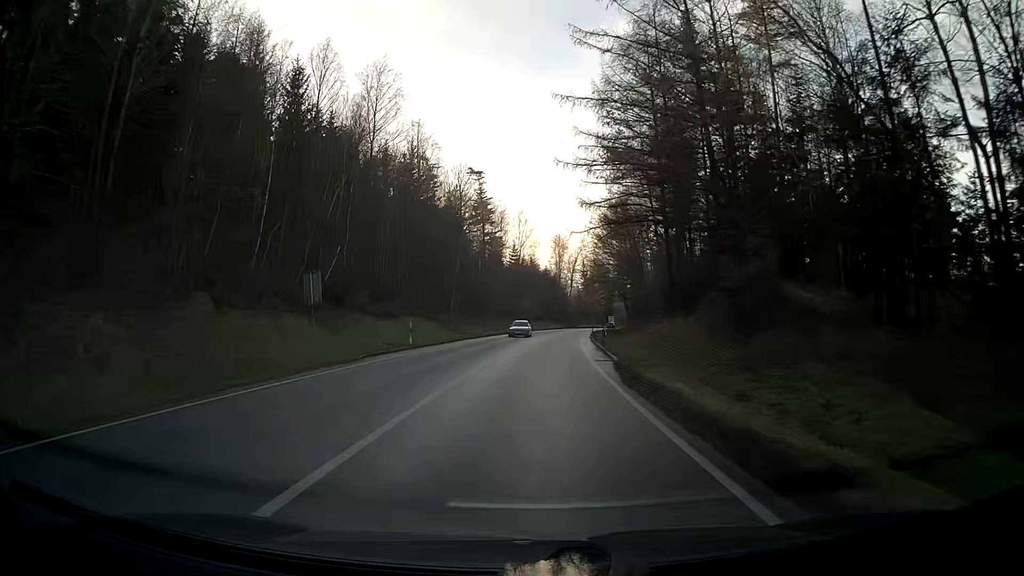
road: primary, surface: asphalt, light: Day
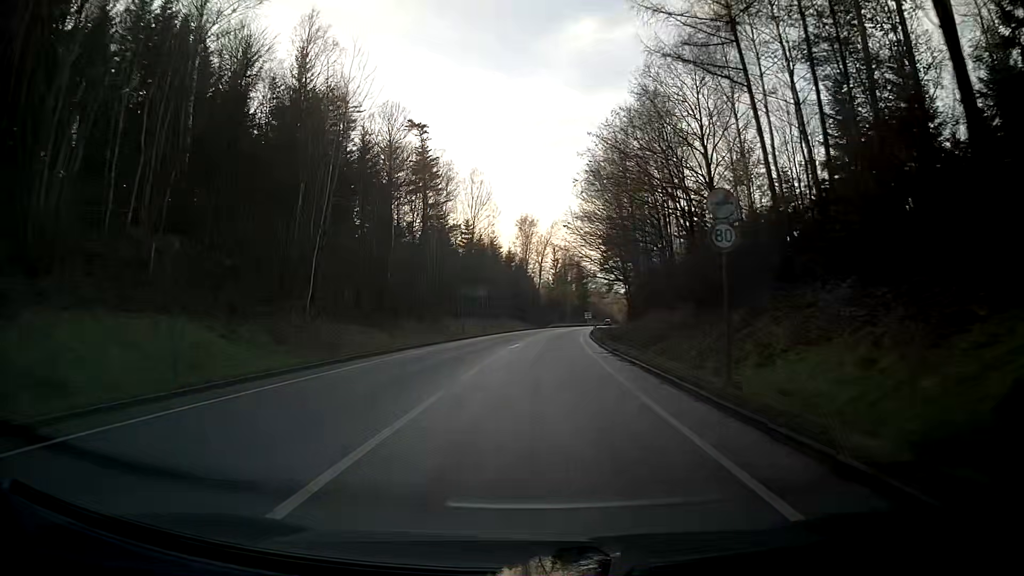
(+0.9, +37.6) m; +3°
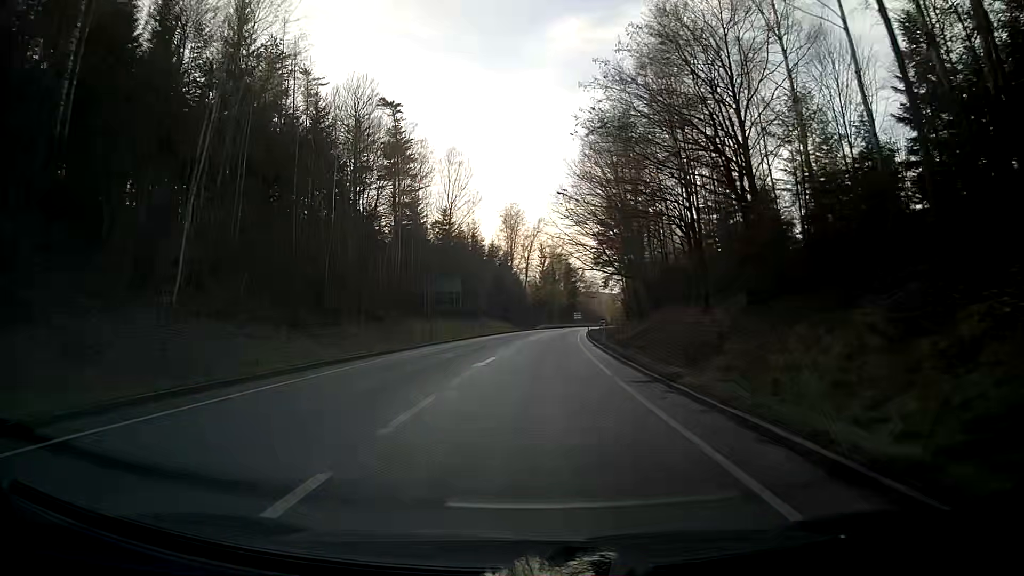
(+0.2, +12.6) m; +2°
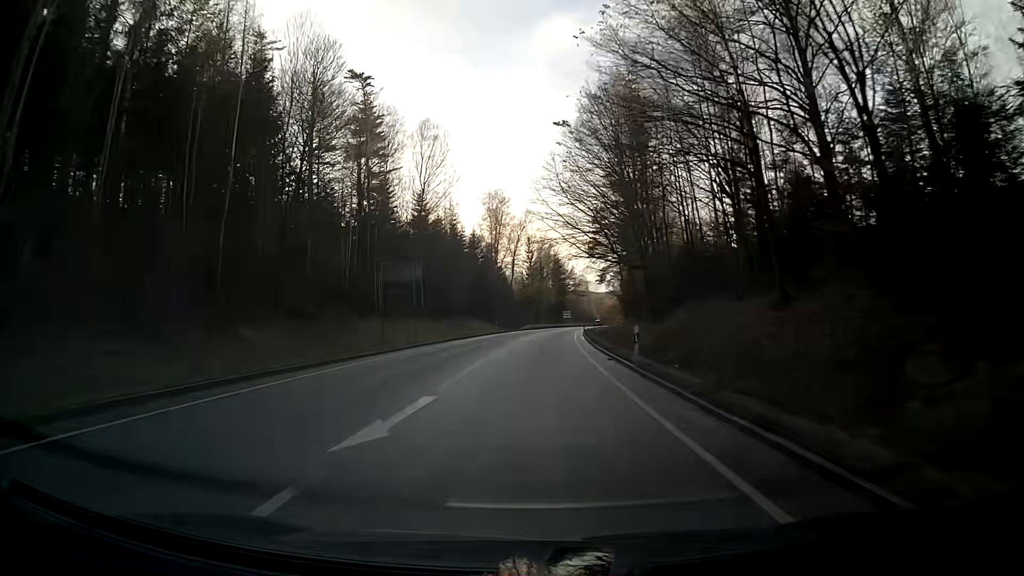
(+0.1, +12.6) m; +1°
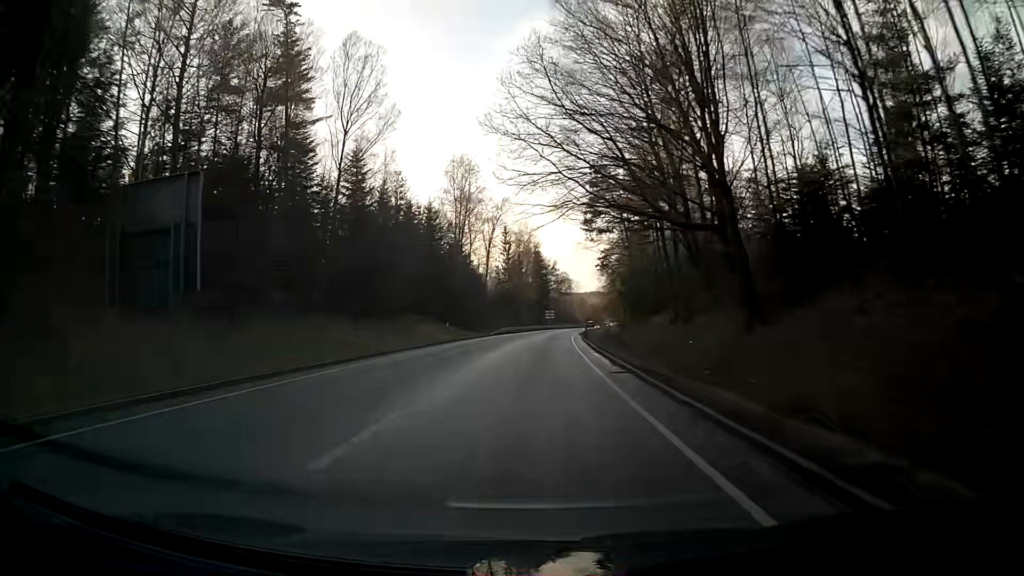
(+0.2, +25.2) m; +1°
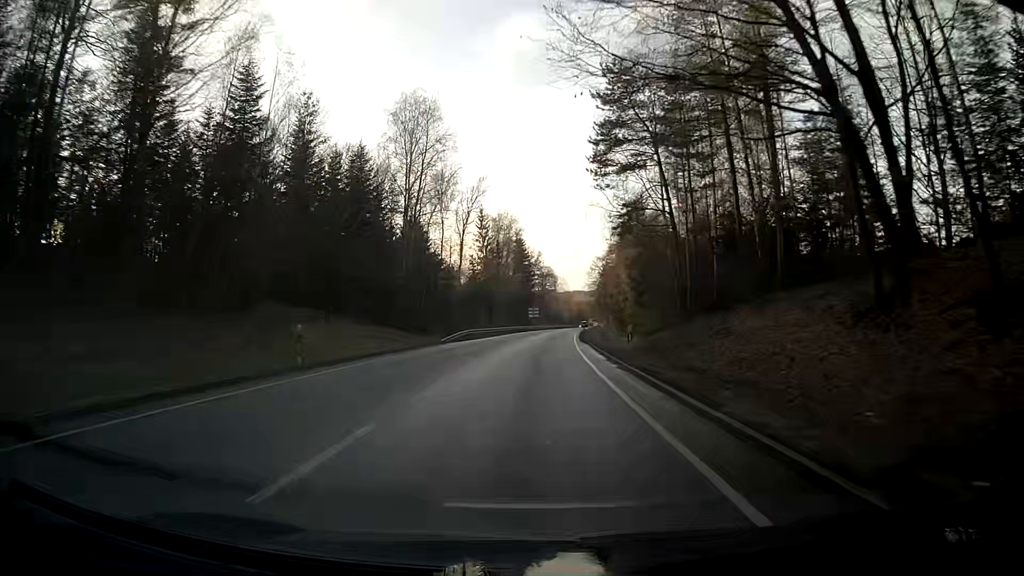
(+0.3, +25.1) m; +2°
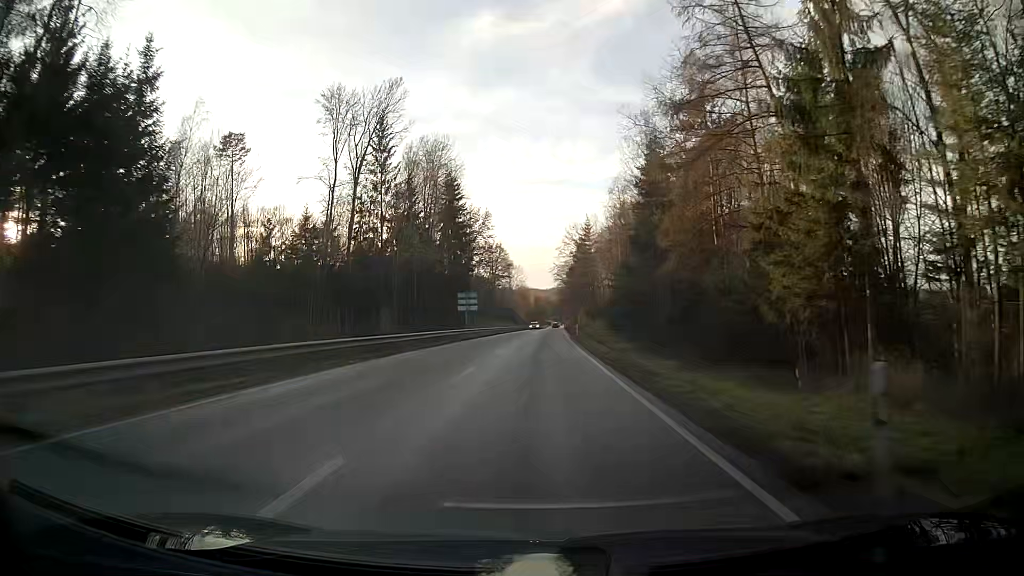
(+2.0, +62.7) m; +4°
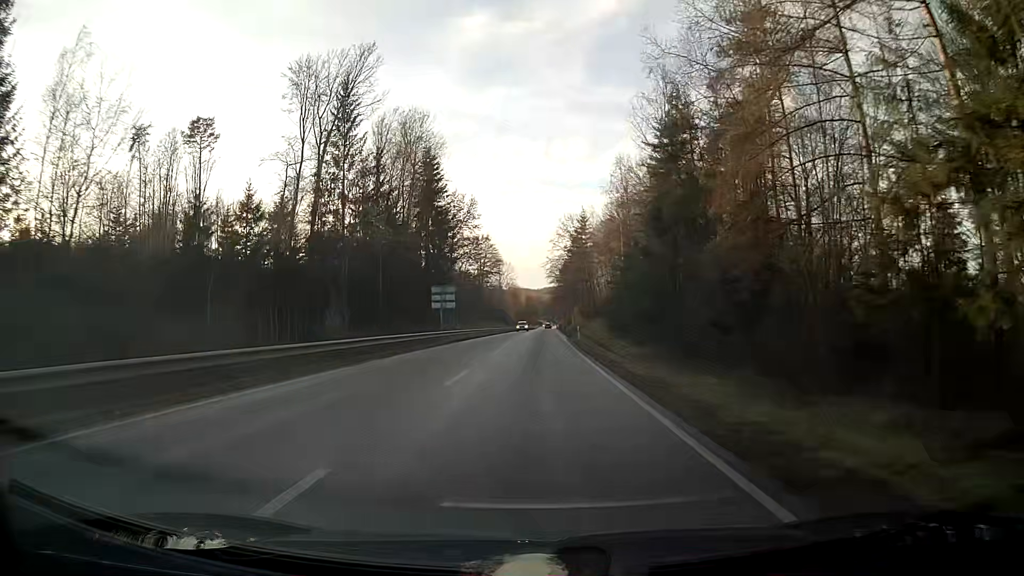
(+0.1, +12.6) m; +1°
